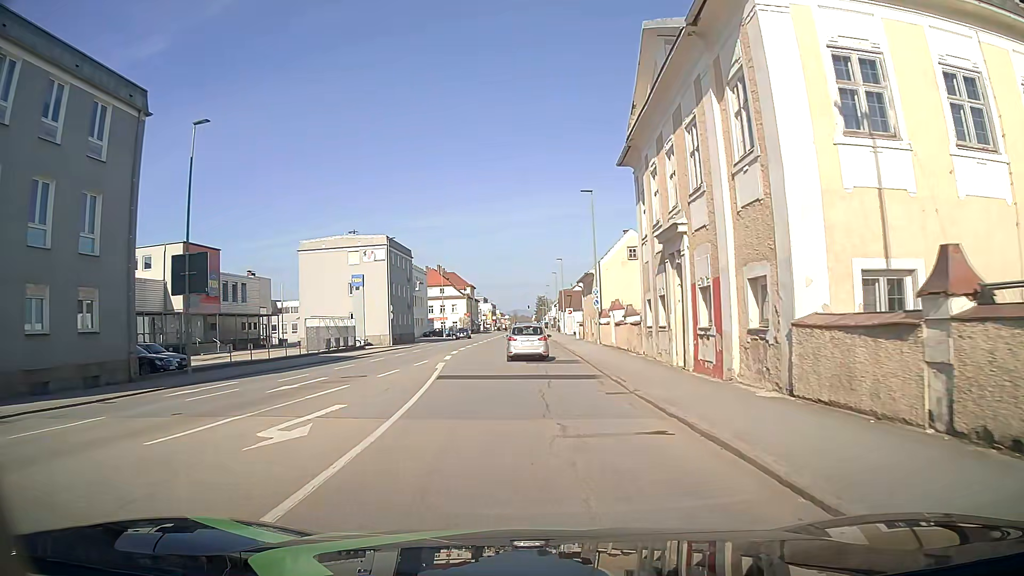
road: tertiary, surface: asphalt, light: Day
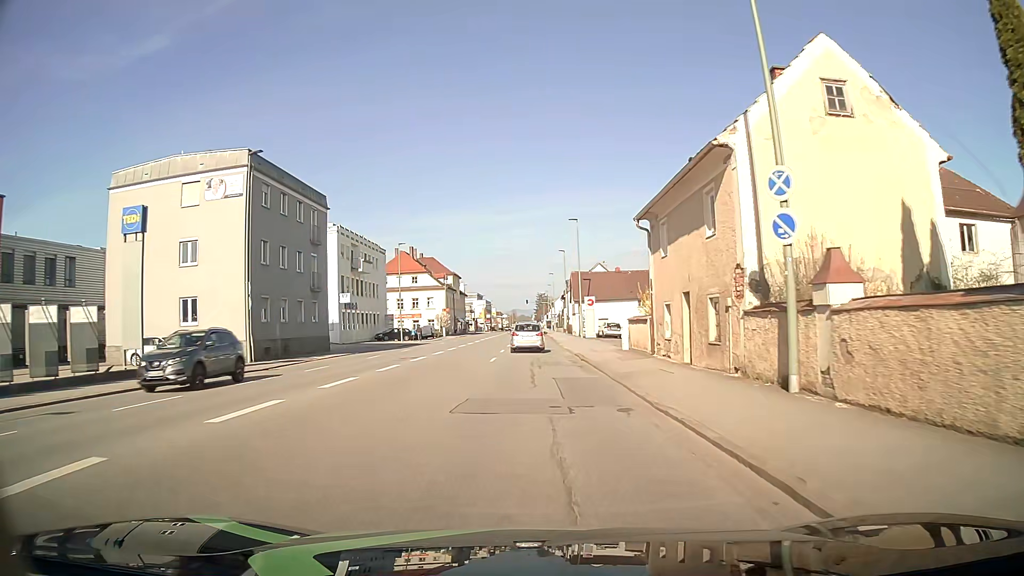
(+0.1, +33.6) m; +1°
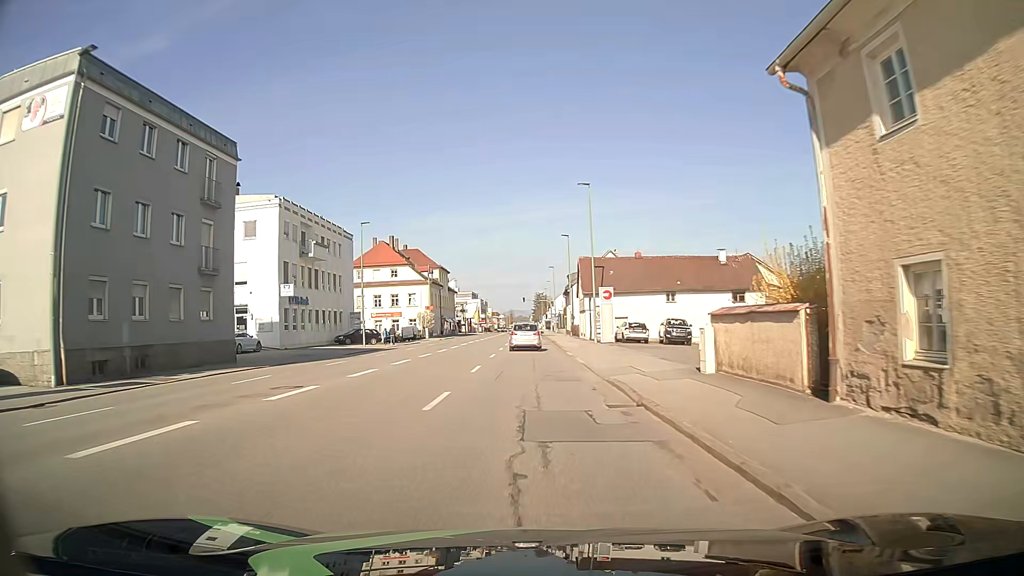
(-0.1, +15.0) m; 0°
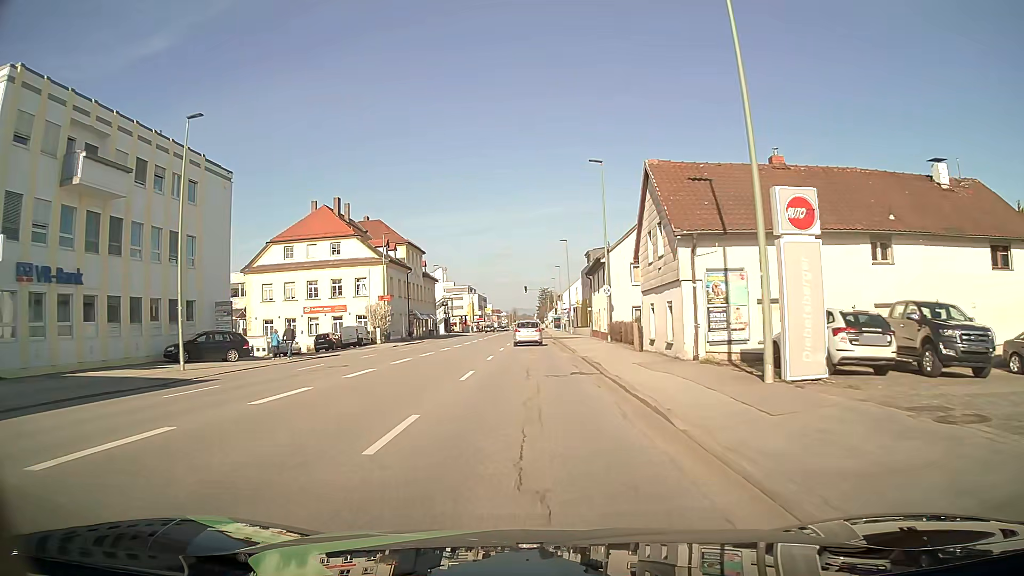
(-0.2, +31.1) m; 0°
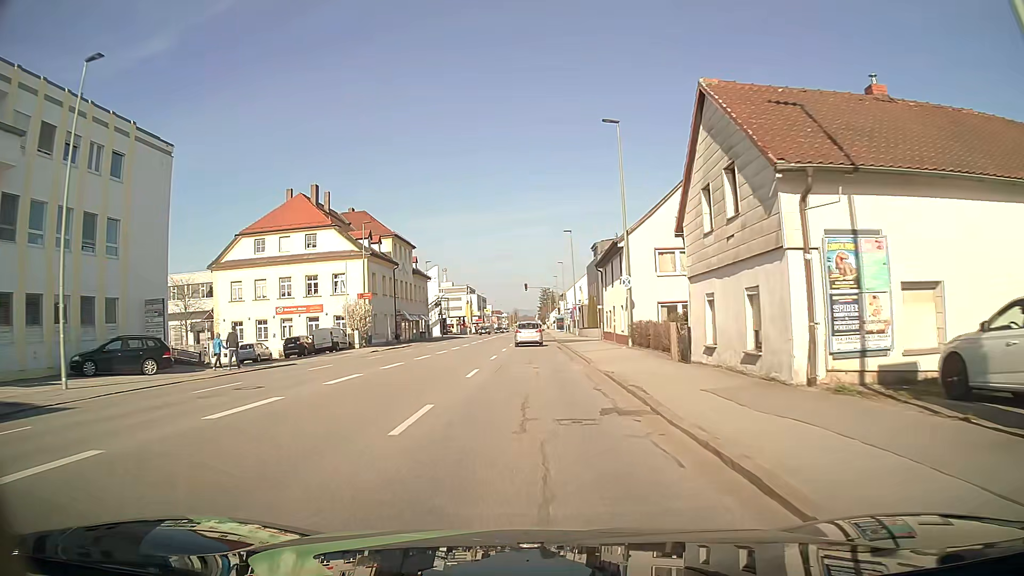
(0.0, +7.9) m; 0°
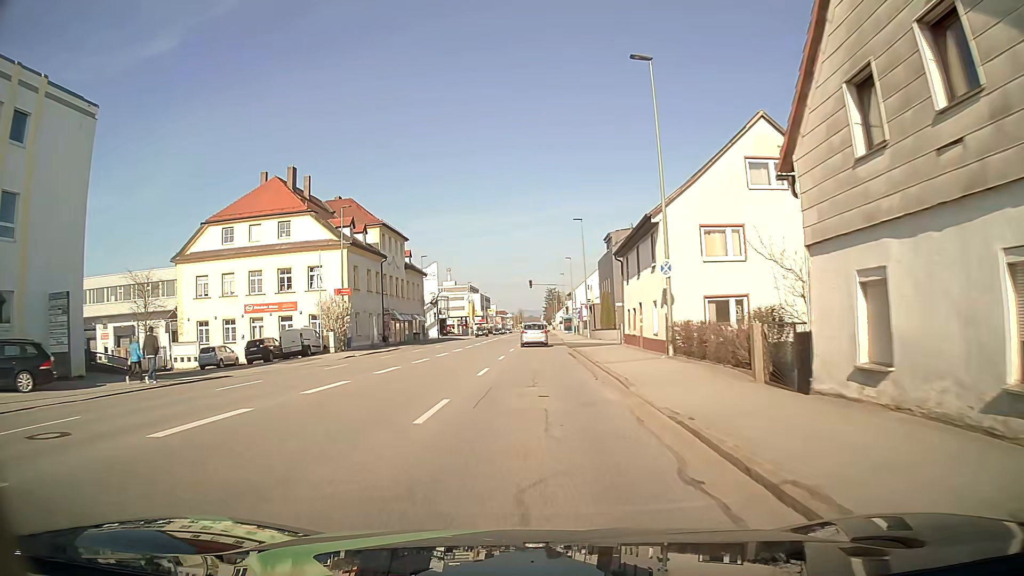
(0.0, +7.9) m; 0°
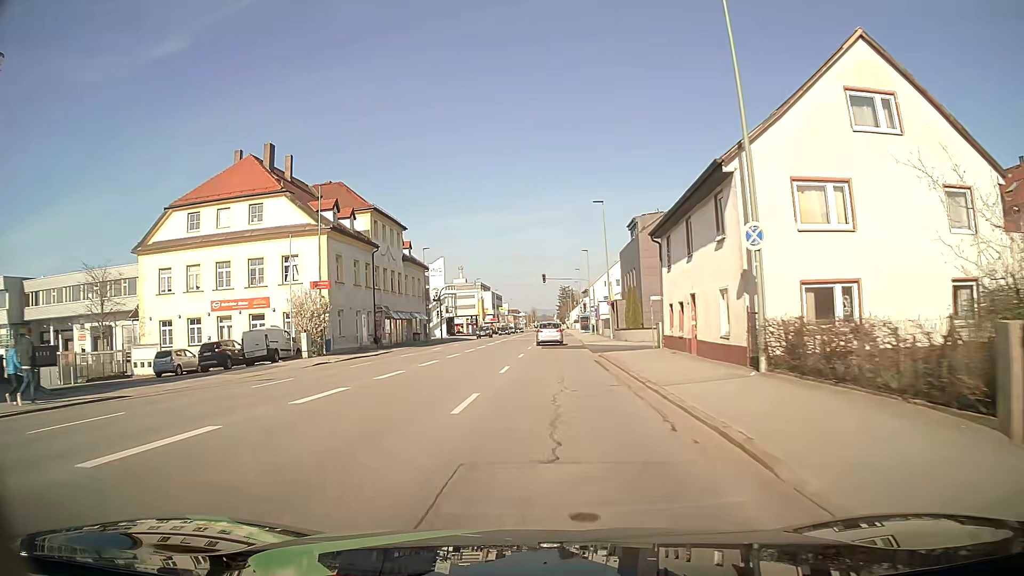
(-0.1, +8.0) m; 0°
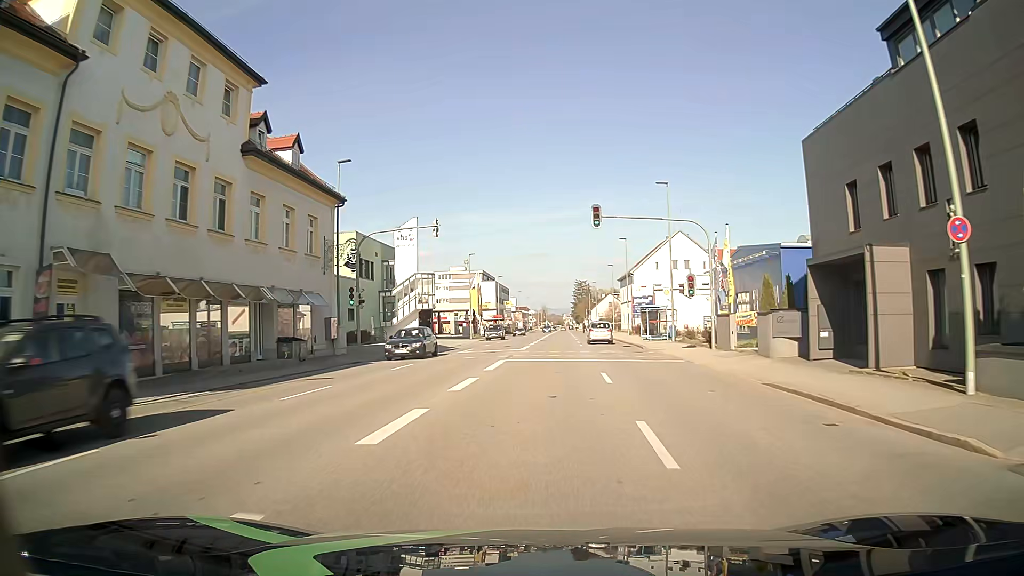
(-1.8, +40.2) m; -2°
(0, +10) (+1, +20) (+1, +30) (+2, +40) (+2, +50) (+3, +60) (+3, +70) (+4, +80) (+4, +90) (+5, +100) m
